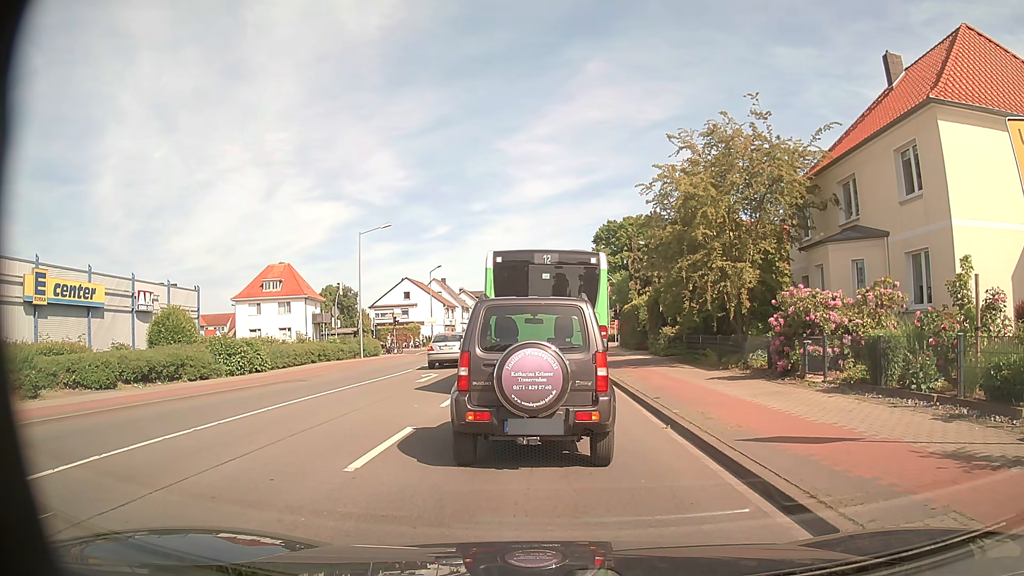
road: secondary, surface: asphalt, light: Day
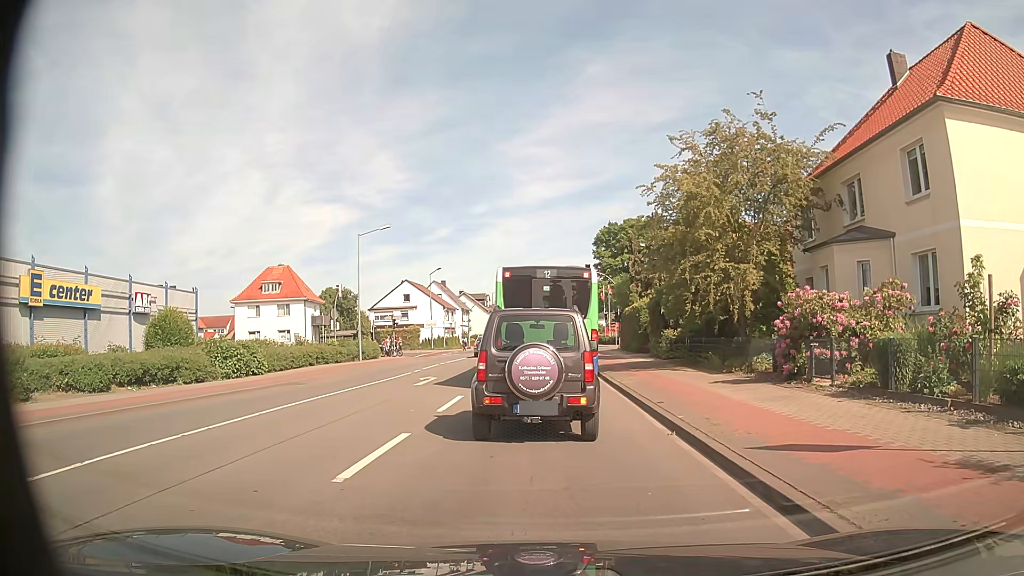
(0.0, +0.4) m; 0°
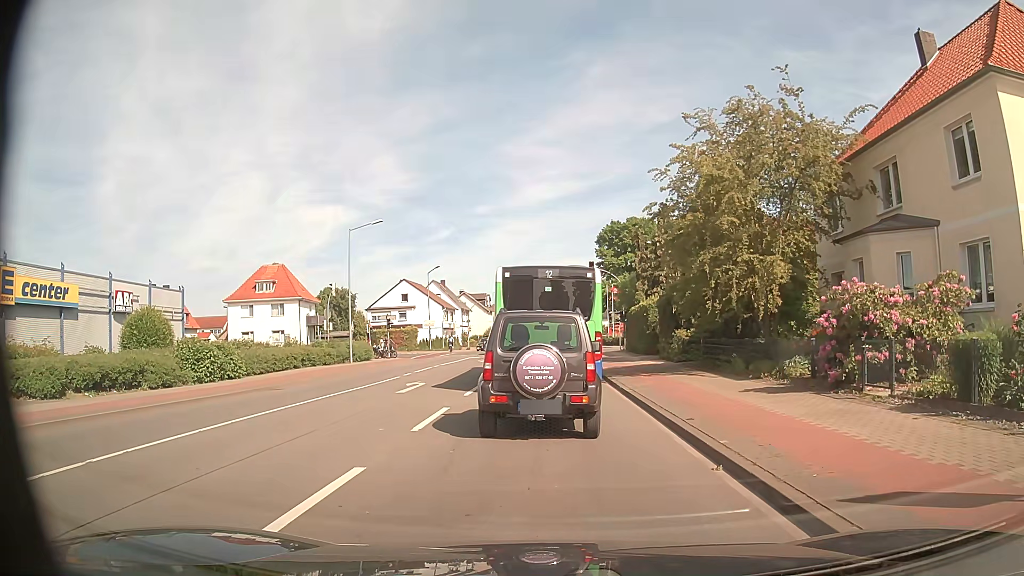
(0.0, +2.5) m; 0°
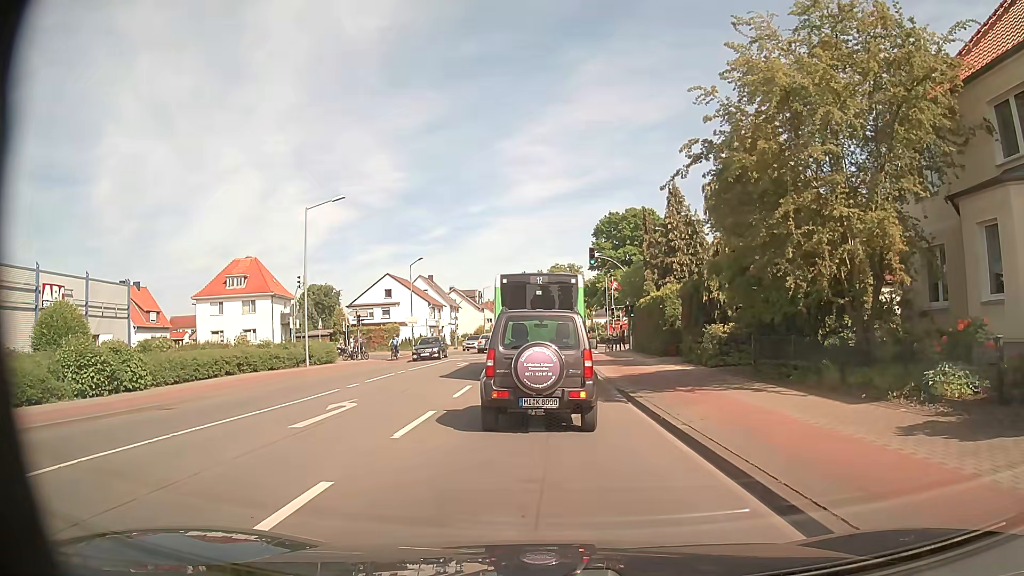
(+0.1, +6.9) m; +1°
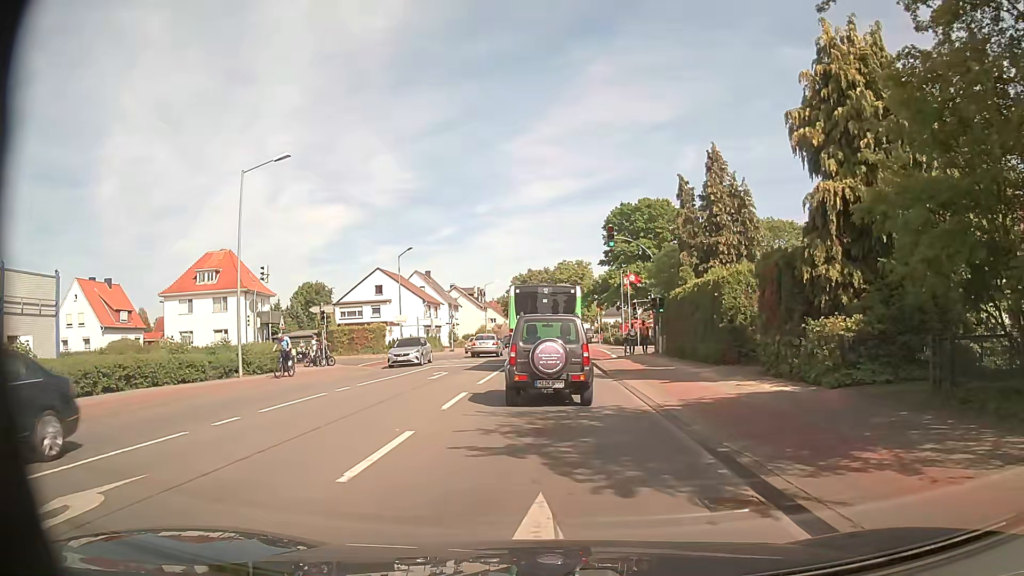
(0.0, +8.9) m; 0°
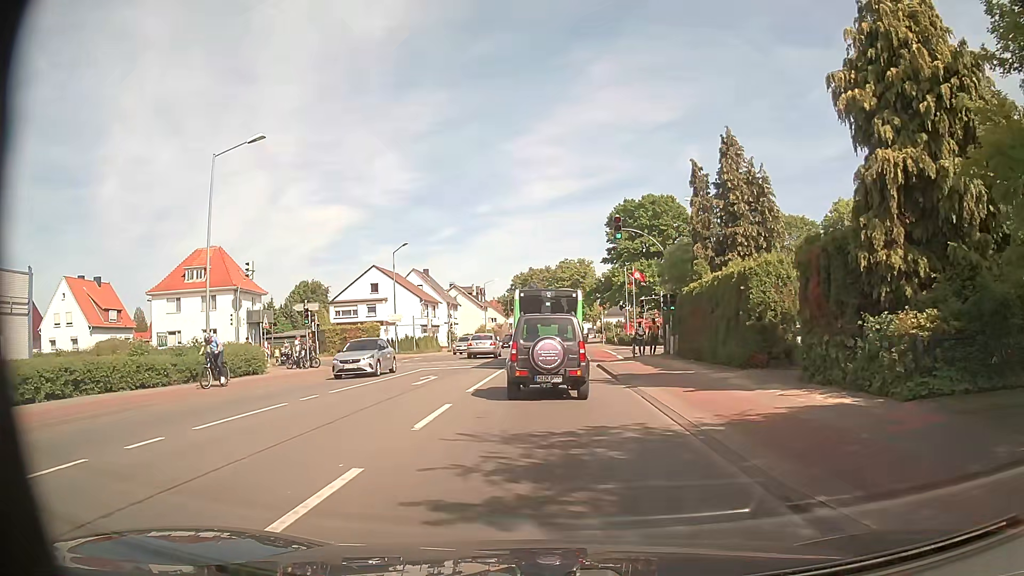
(0.0, +2.8) m; 0°
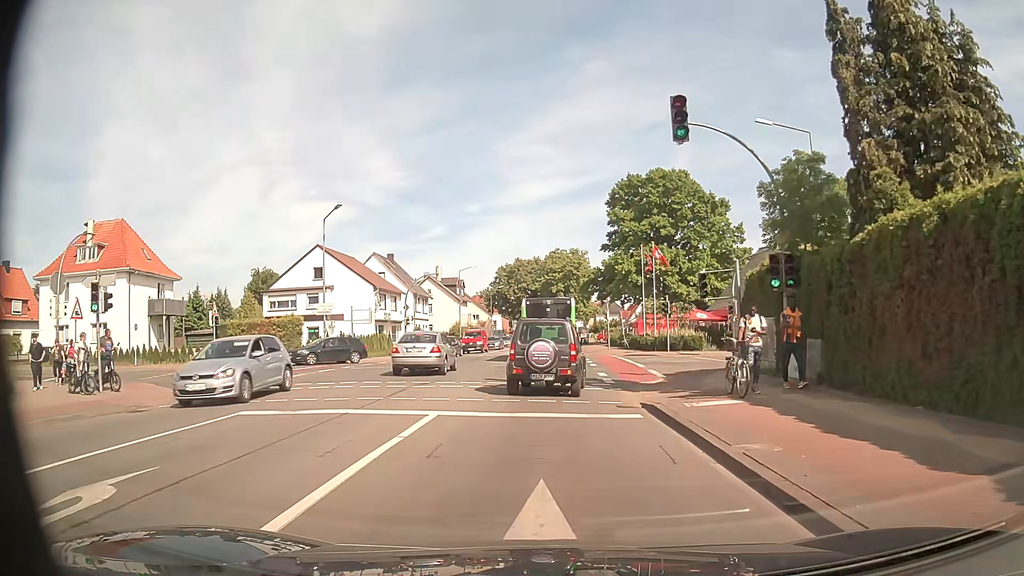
(0.0, +17.1) m; +1°
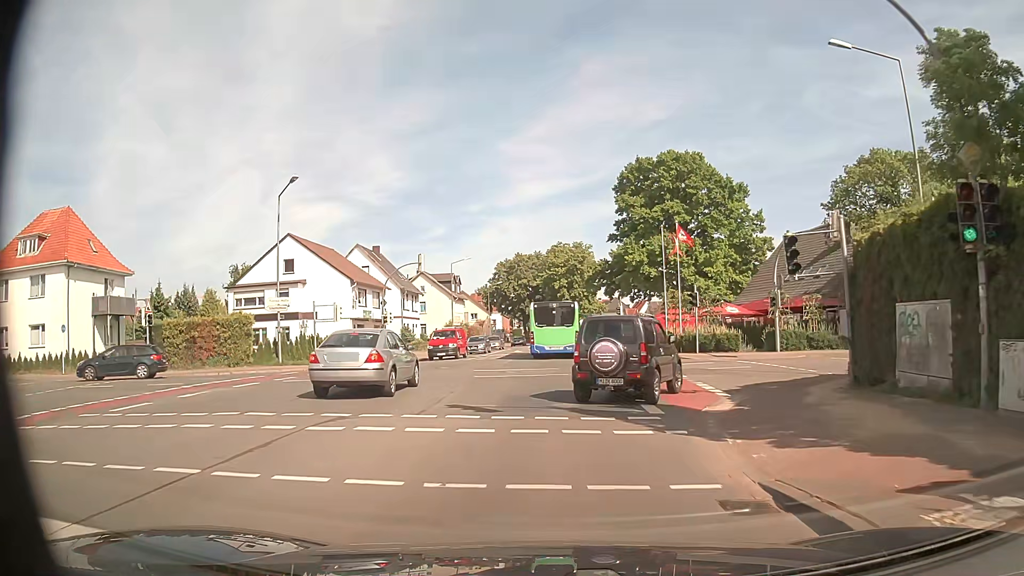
(0.0, +8.0) m; +1°
(0, +10) (0, +20) (0, +30) (0, +40) (0, +50) (0, +60) (0, +70) (0, +80) (0, +90) (0, +100) m
